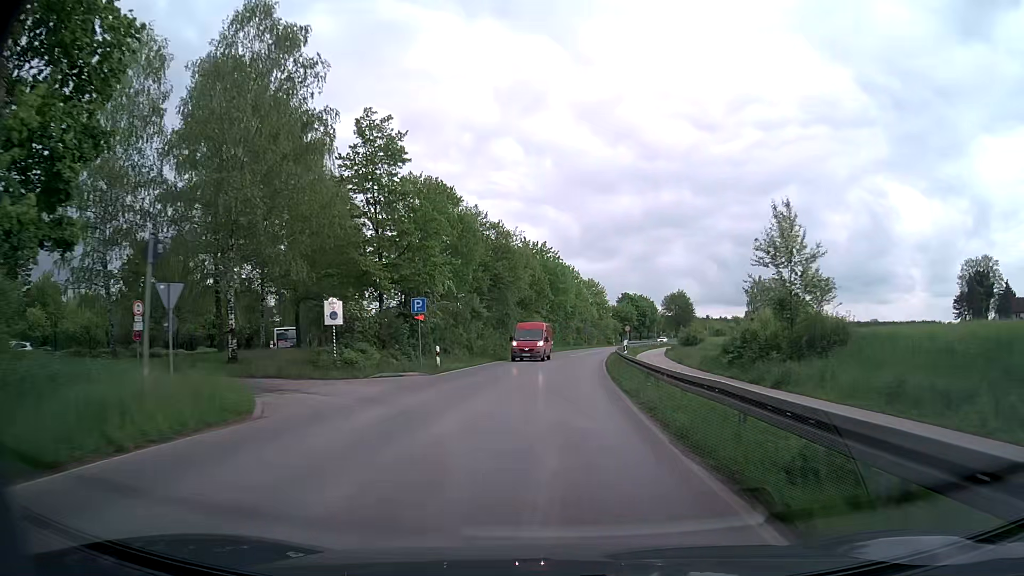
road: secondary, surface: asphalt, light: Day
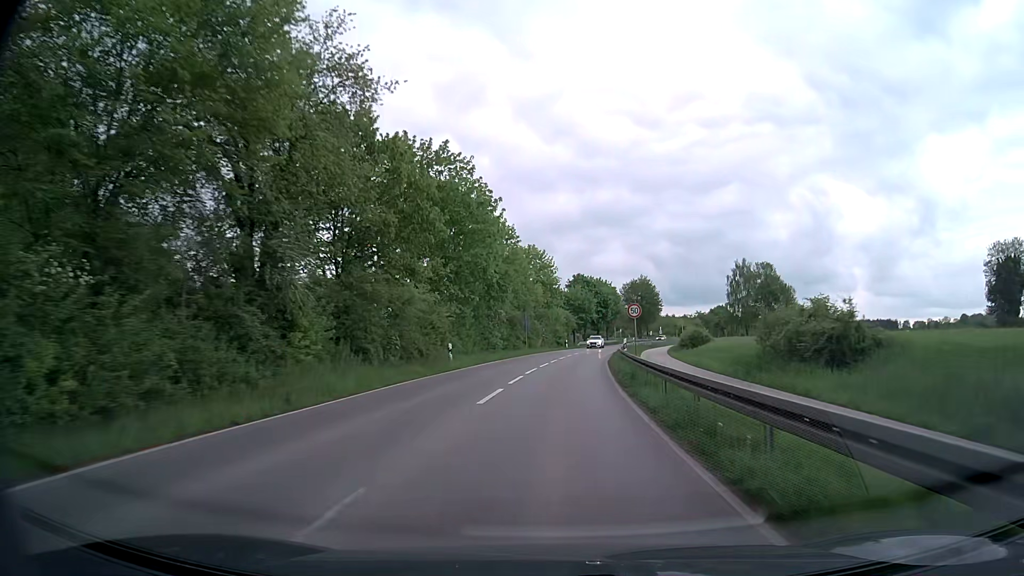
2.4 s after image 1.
(+2.1, +41.7) m; +6°
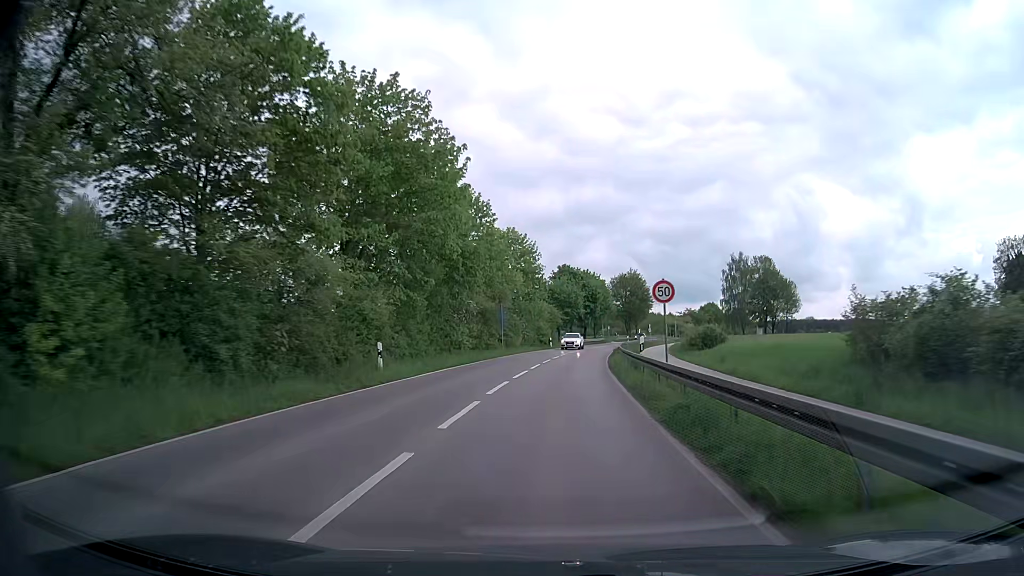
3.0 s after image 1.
(+0.2, +10.5) m; +1°
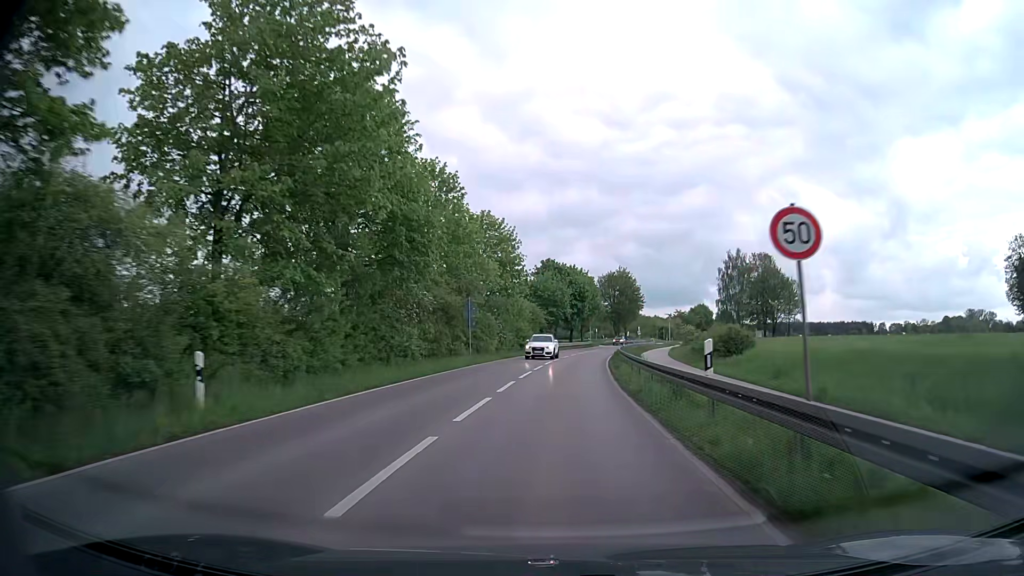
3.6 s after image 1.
(+0.1, +10.5) m; +2°
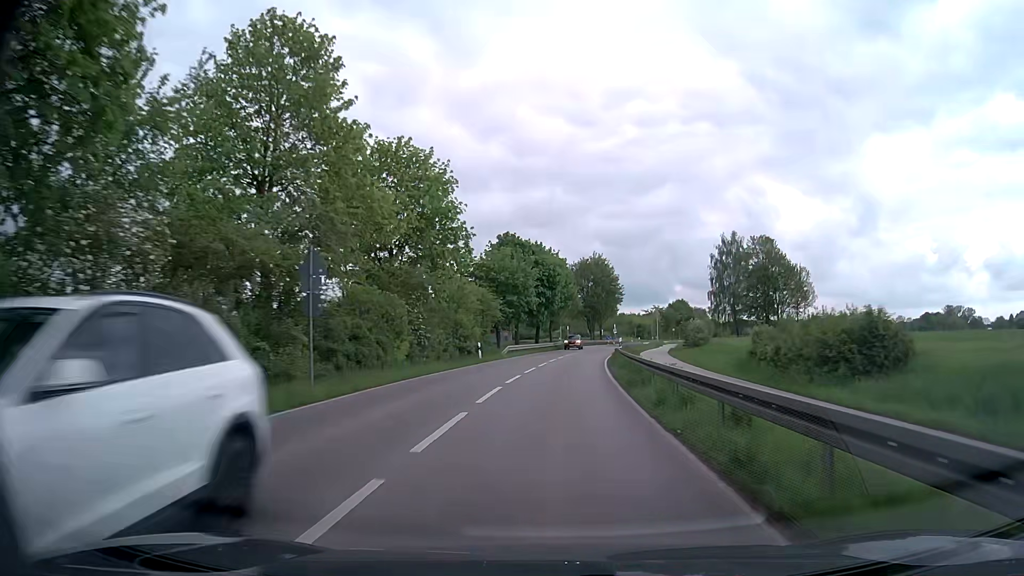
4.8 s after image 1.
(+0.5, +21.0) m; +3°
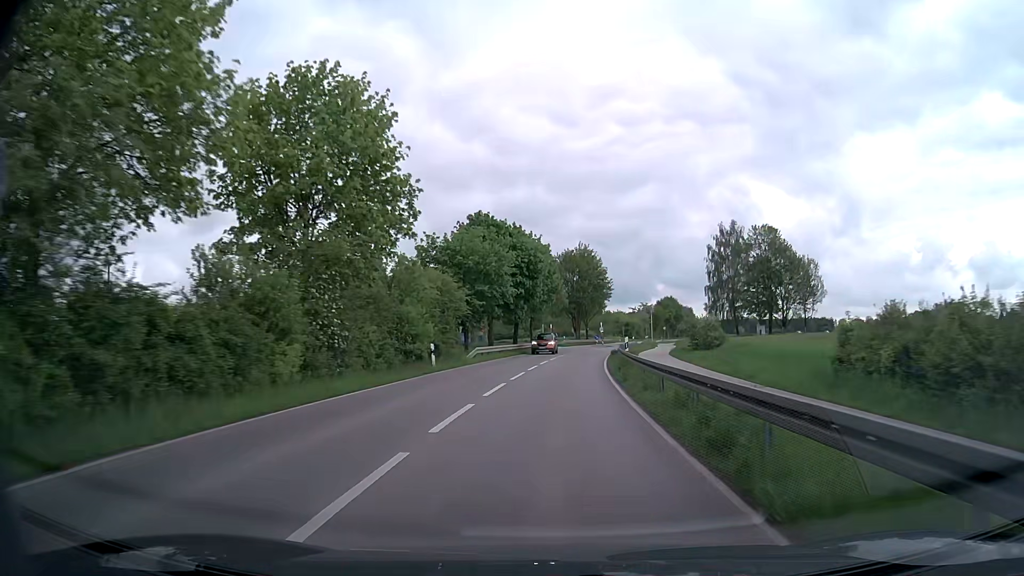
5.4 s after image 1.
(+0.1, +10.5) m; +1°
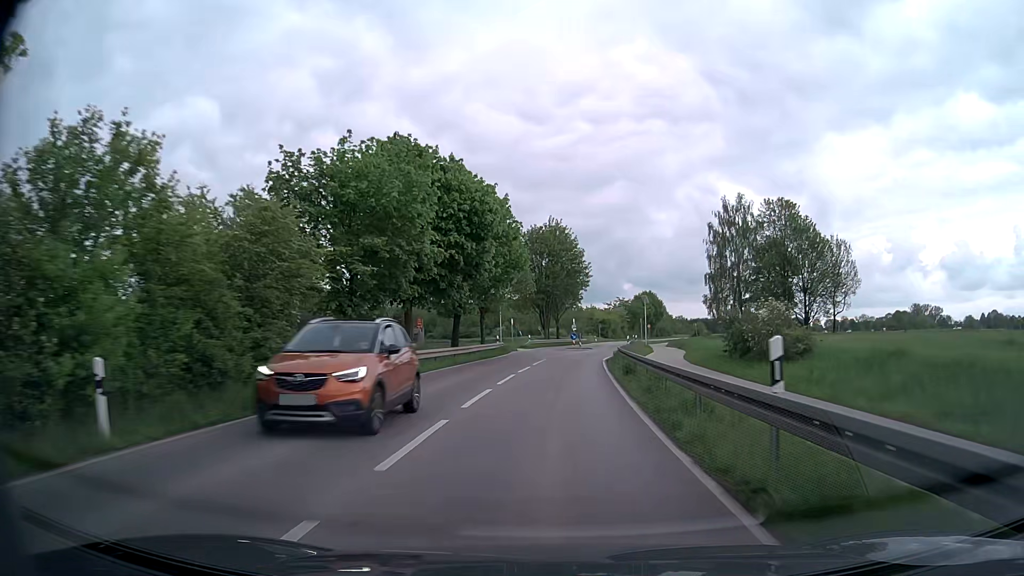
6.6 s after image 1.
(+0.6, +20.6) m; +3°
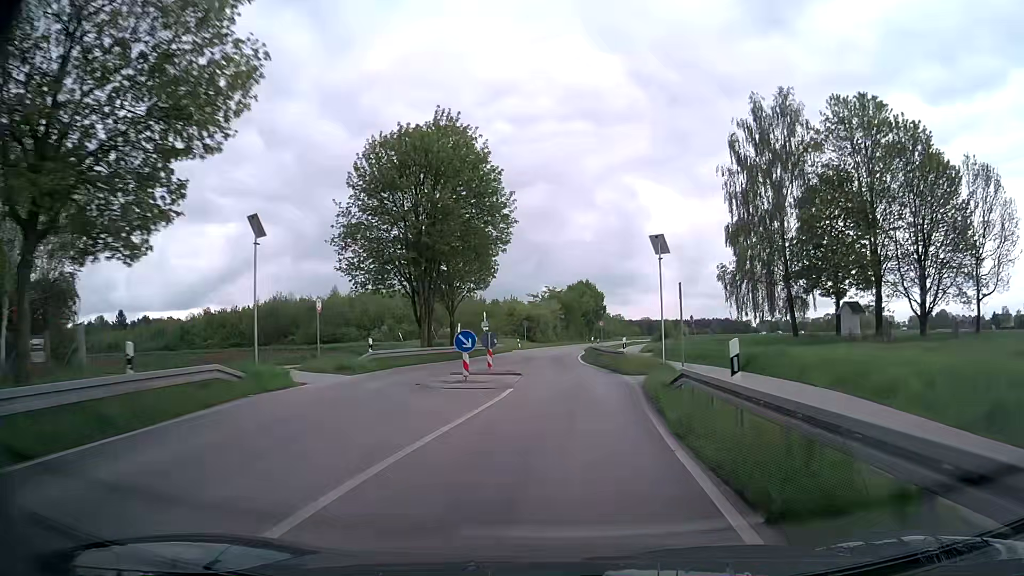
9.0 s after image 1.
(+2.0, +39.5) m; +7°
(0, +10) (0, +20) (0, +30) (+1, +40) (+1, +50) (+2, +60) (+3, +70) (+4, +80) (+6, +90) (+8, +99) m
